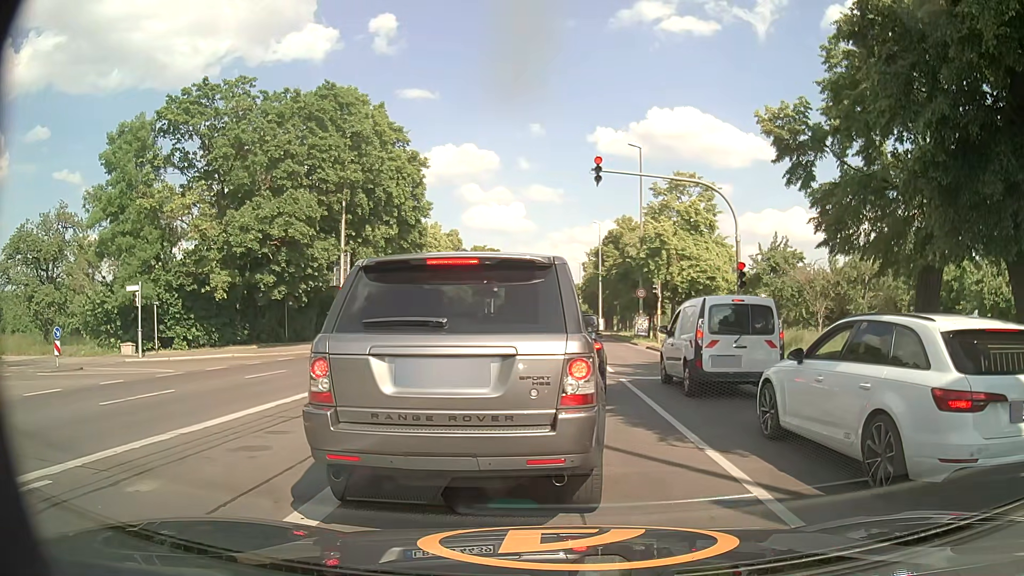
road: primary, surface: asphalt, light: Day
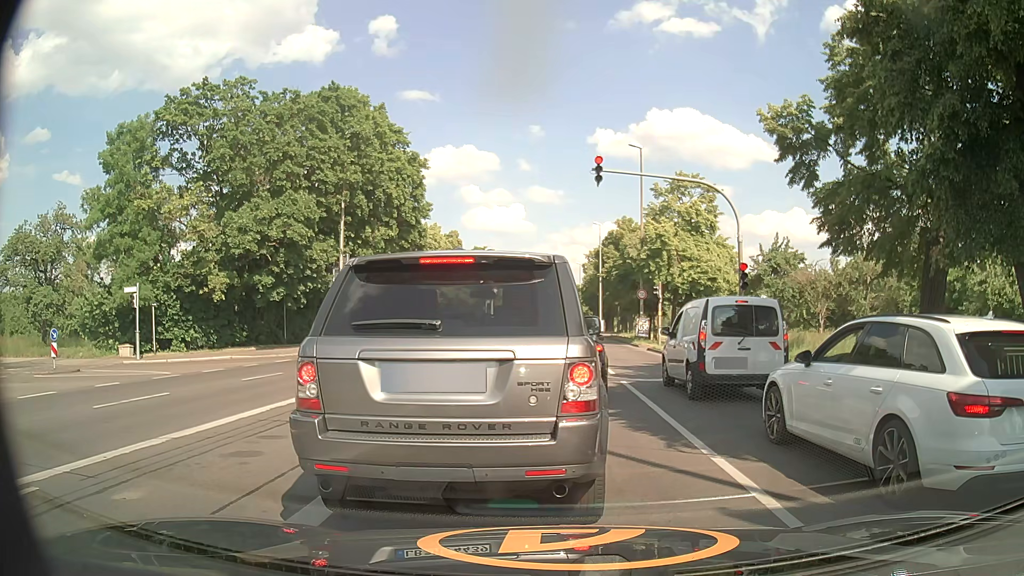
(0.0, +0.3) m; 0°
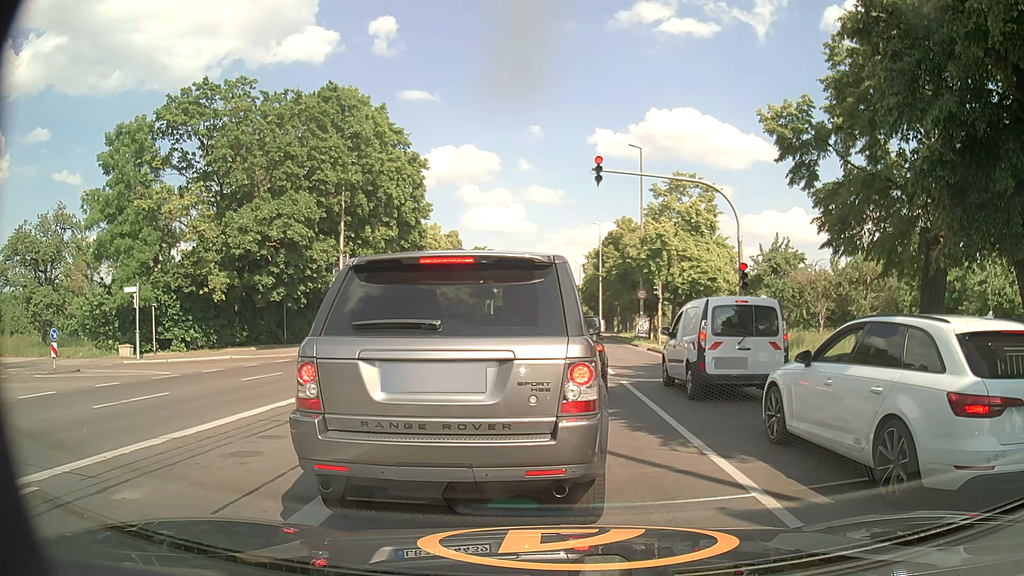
(0.0, 0.0) m; 0°
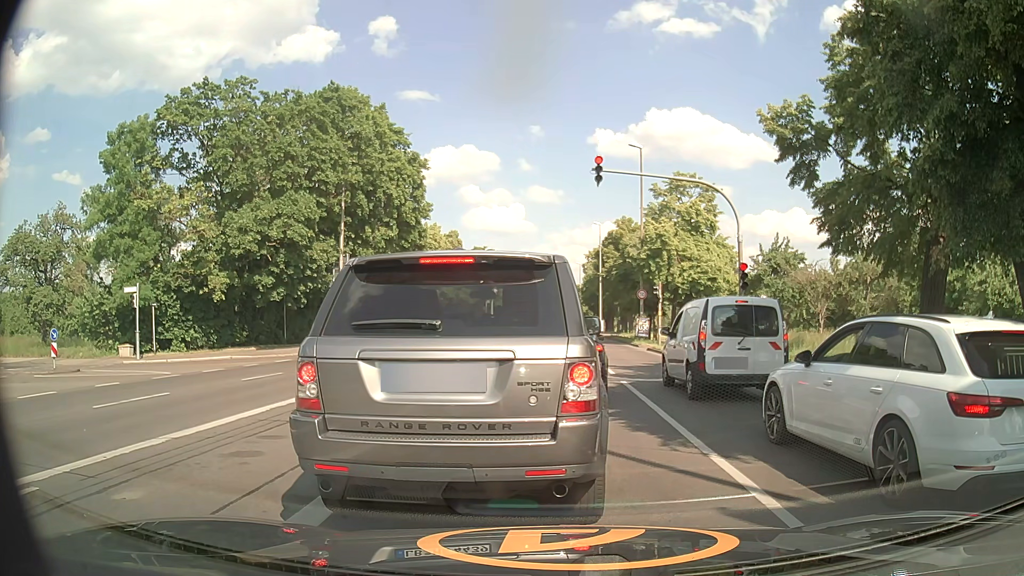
(0.0, 0.0) m; 0°
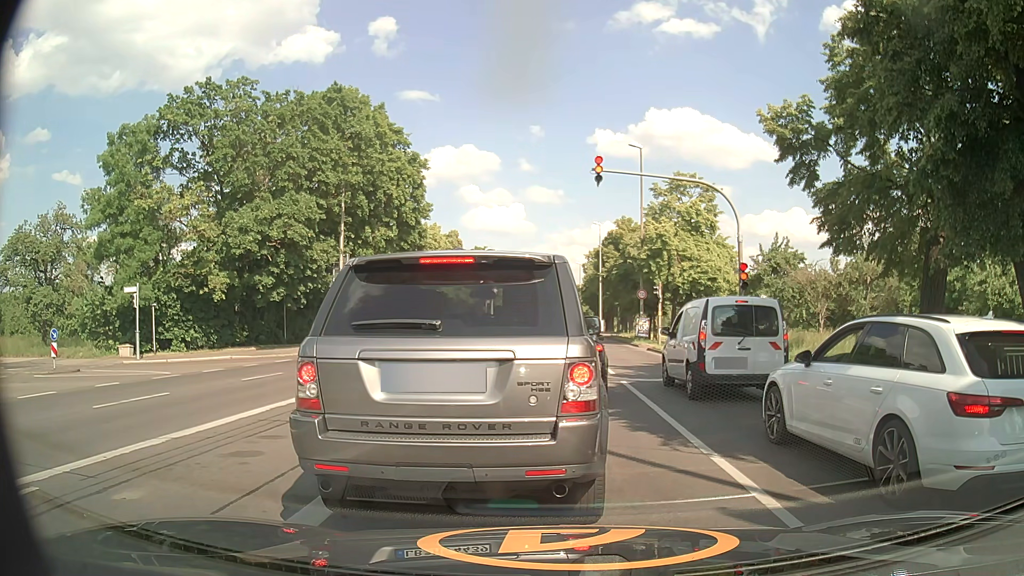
(0.0, 0.0) m; 0°
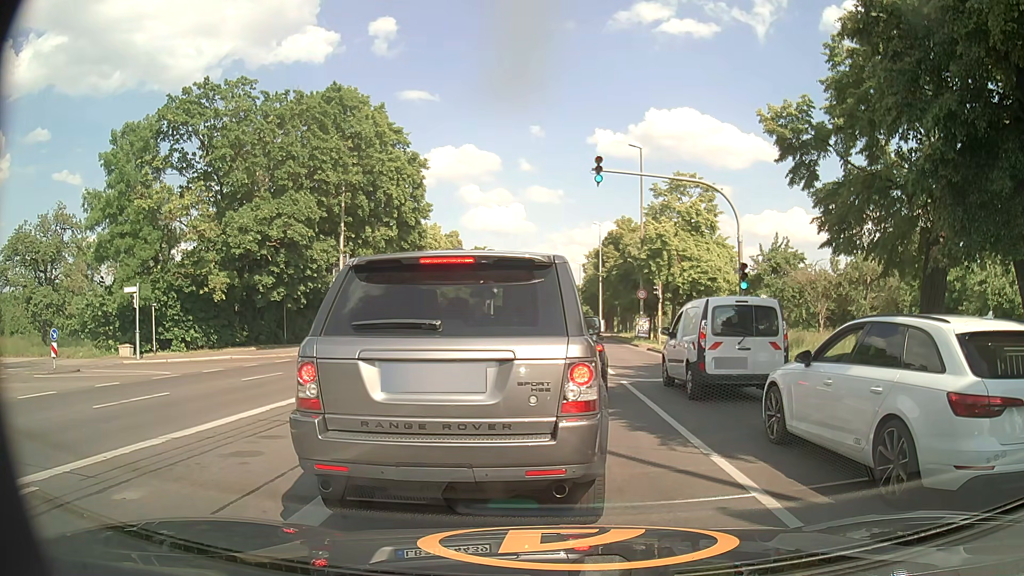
(0.0, 0.0) m; 0°
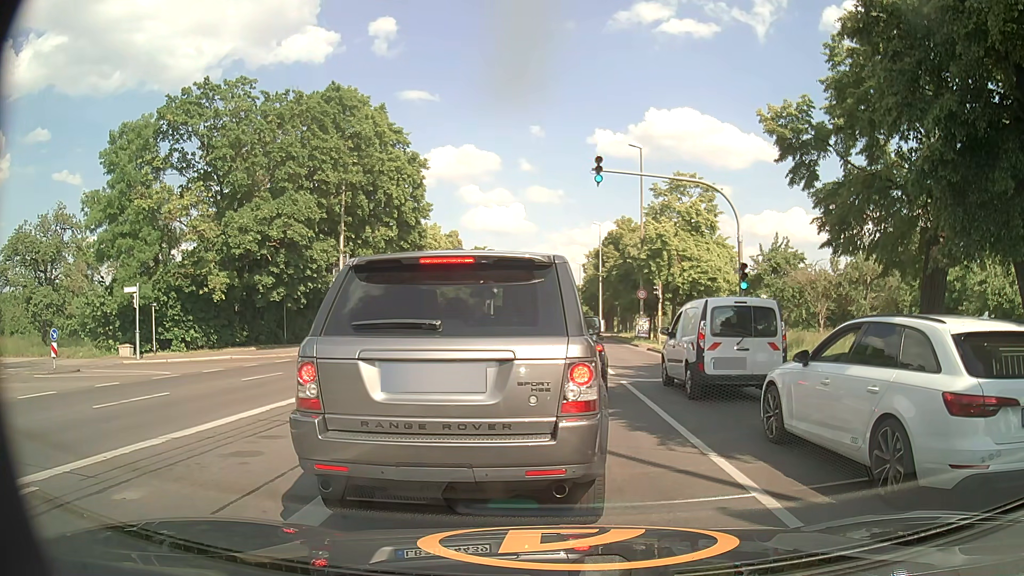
(0.0, 0.0) m; 0°
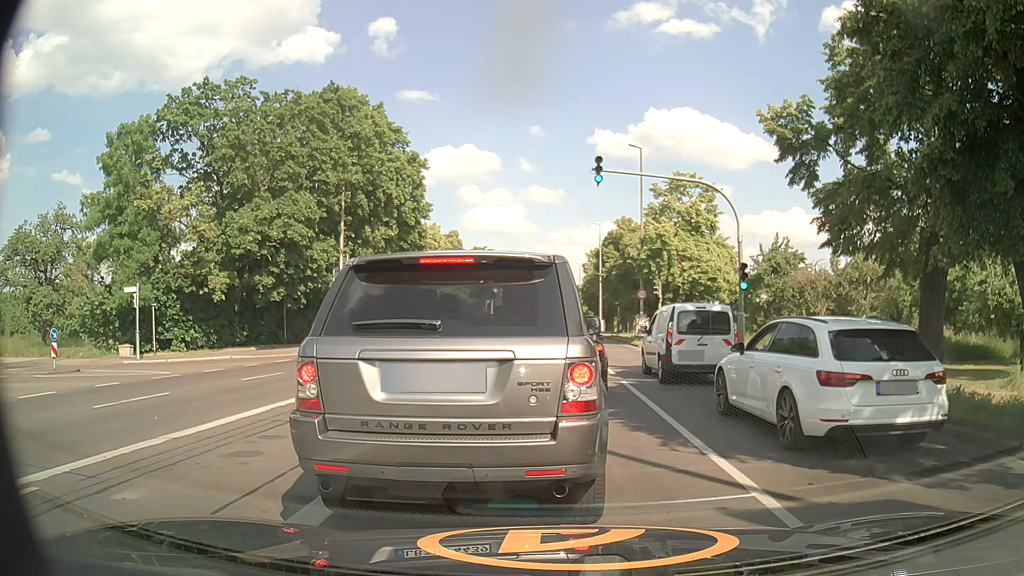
(0.0, 0.0) m; 0°
(0, +10) (0, +20) (0, +30) (0, +40) (0, +50) (0, +60) (0, +70) (0, +80) (0, +90) (0, +100) m
